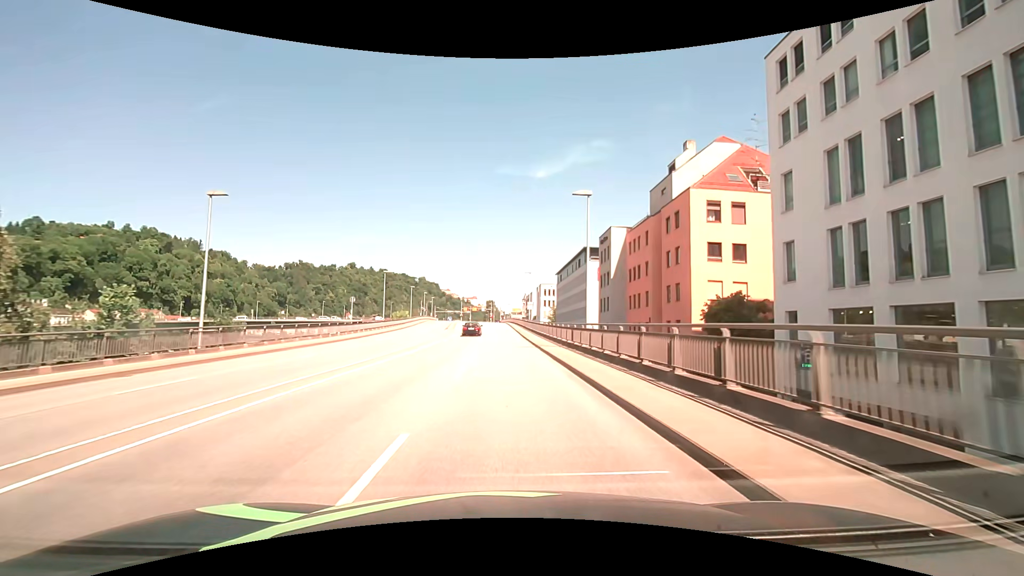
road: primary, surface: asphalt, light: Day
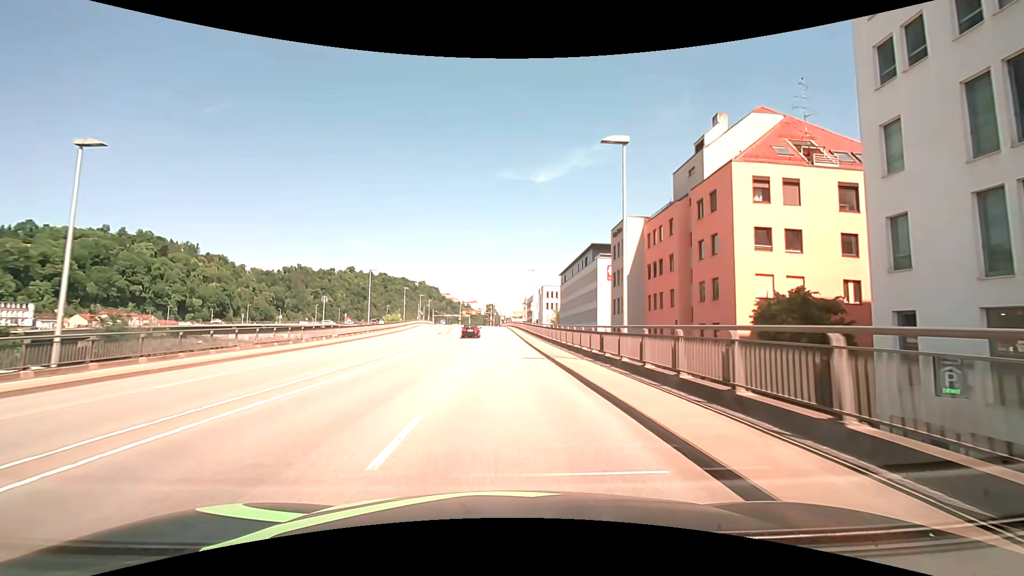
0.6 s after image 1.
(0.0, +7.6) m; 0°
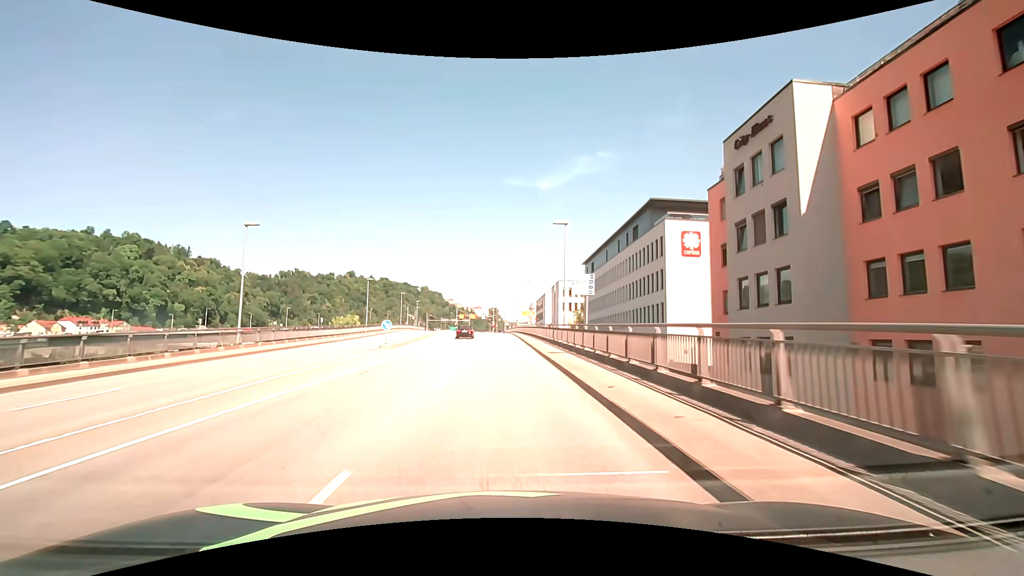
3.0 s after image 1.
(-0.2, +30.0) m; -1°
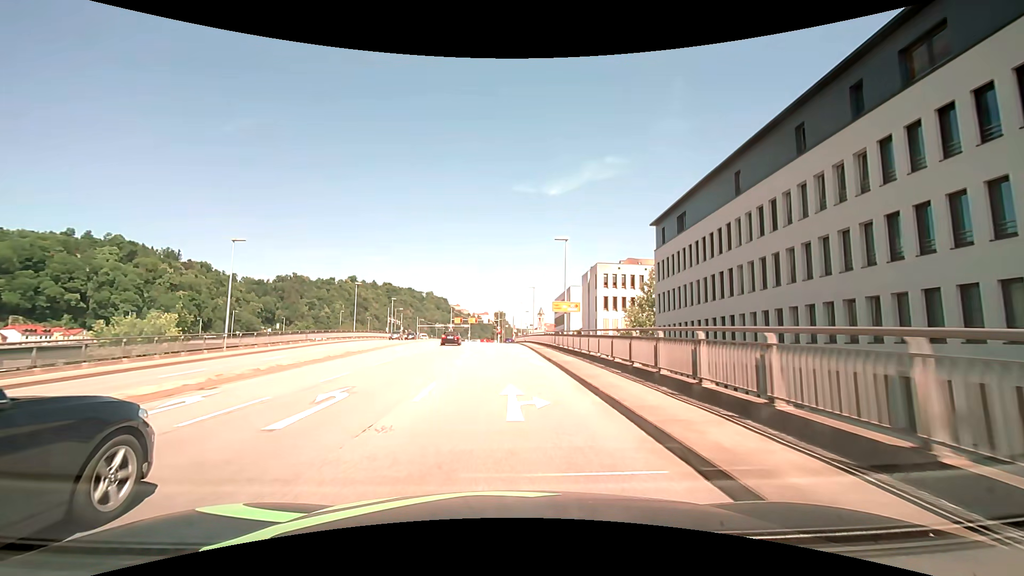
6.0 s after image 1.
(-0.4, +37.4) m; -1°
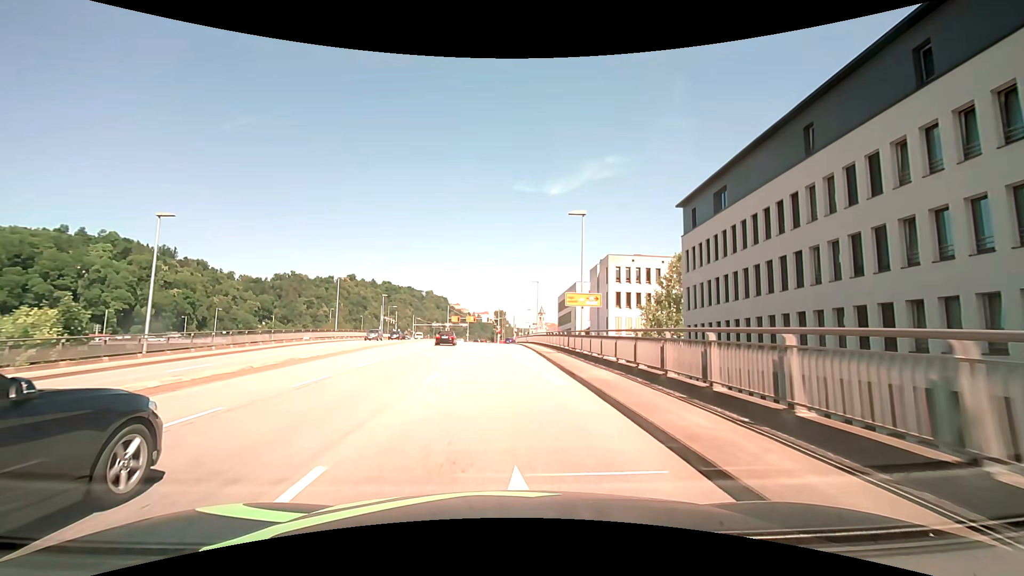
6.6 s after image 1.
(0.0, +7.5) m; 0°
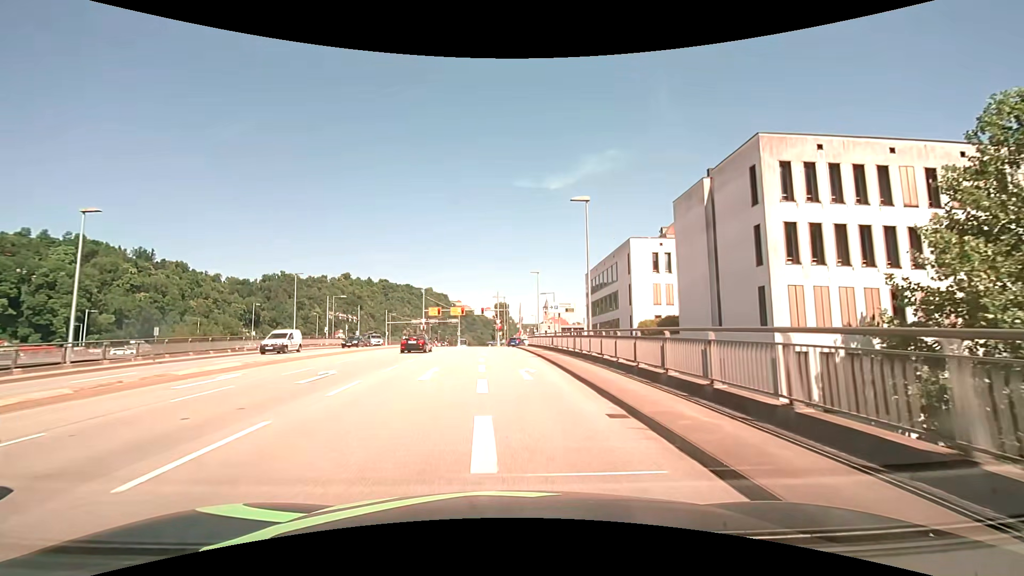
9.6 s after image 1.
(+0.1, +37.7) m; 0°
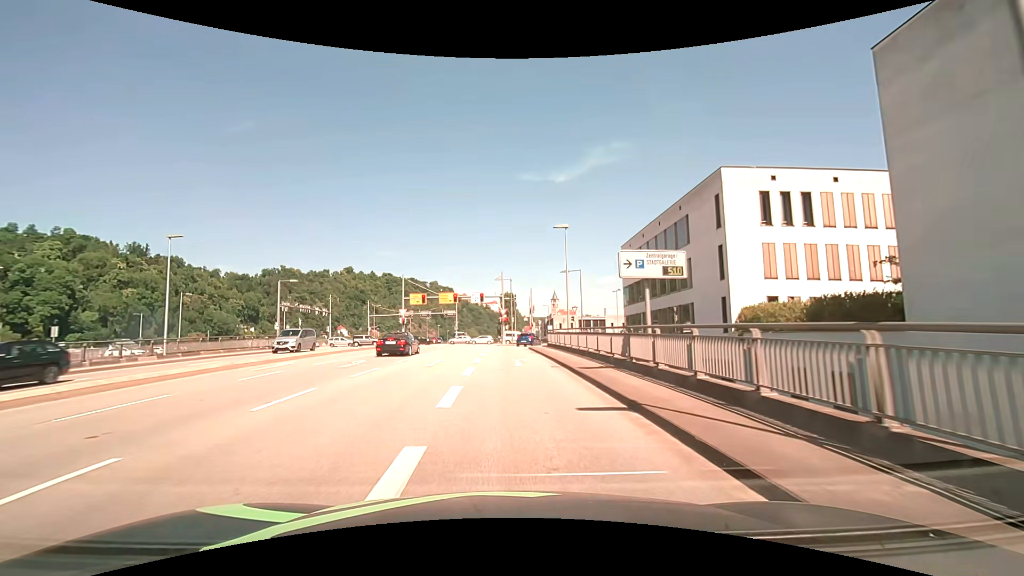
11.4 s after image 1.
(-0.2, +20.0) m; -1°
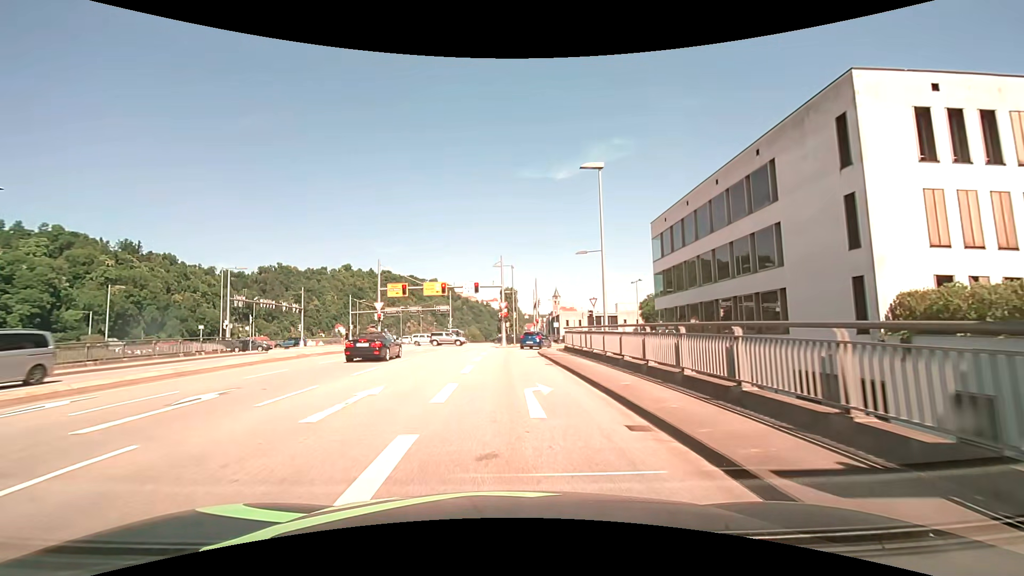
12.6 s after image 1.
(-0.1, +11.3) m; 0°
